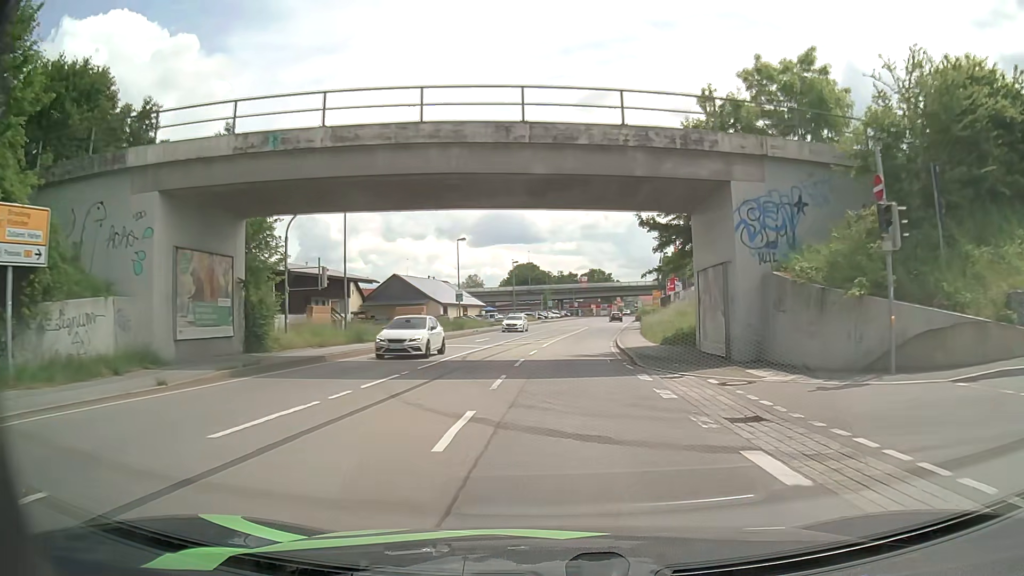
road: primary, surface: asphalt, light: Day
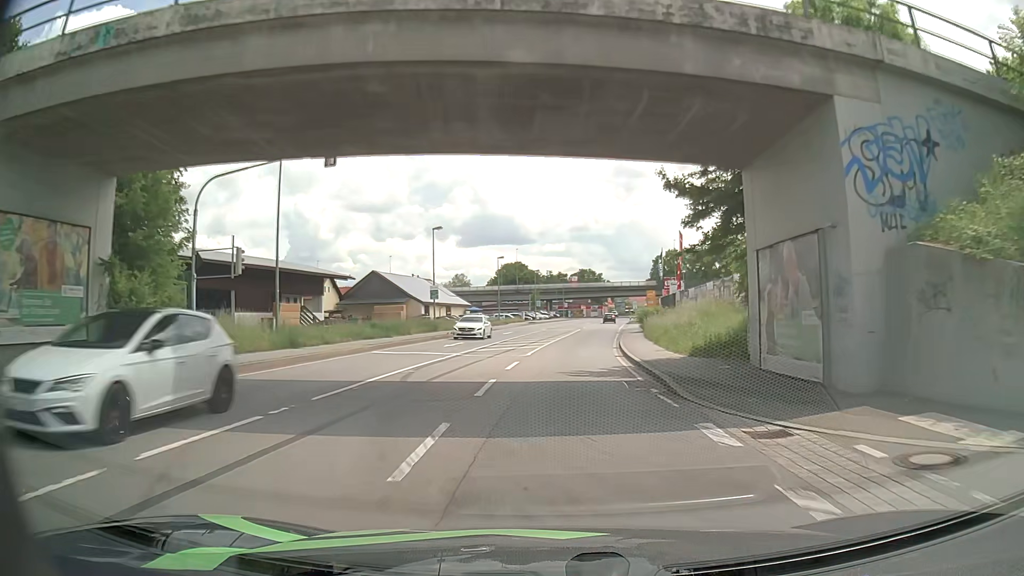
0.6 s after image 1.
(+0.1, +7.5) m; +1°
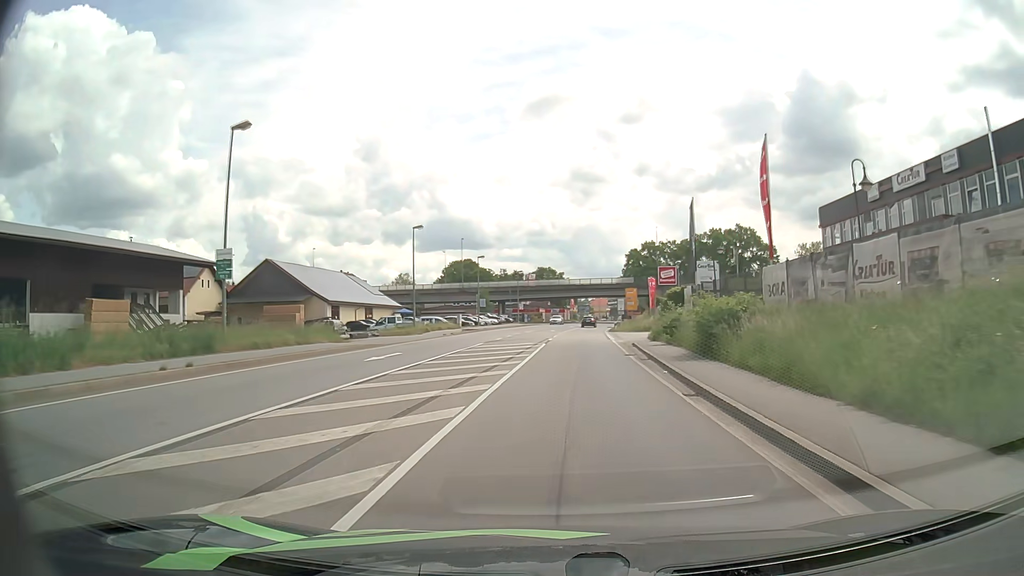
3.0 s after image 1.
(+0.8, +30.0) m; +4°
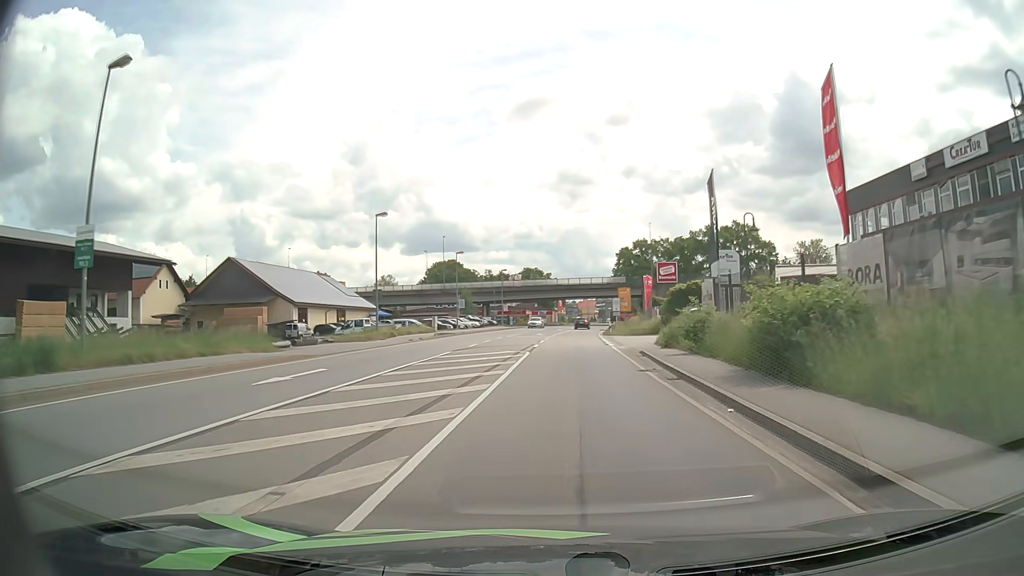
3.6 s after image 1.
(0.0, +7.6) m; +1°
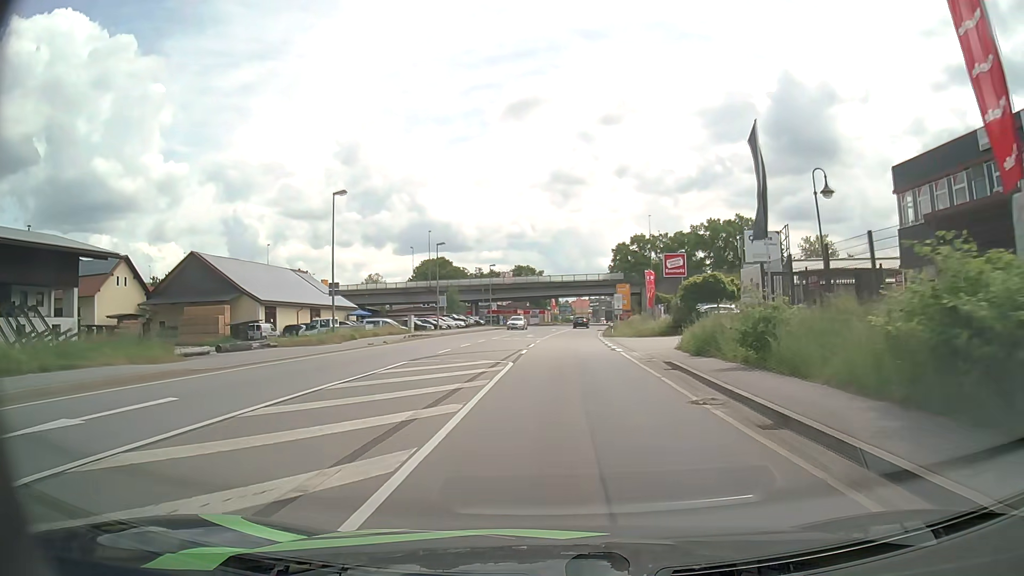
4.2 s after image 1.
(+0.1, +7.7) m; +1°
